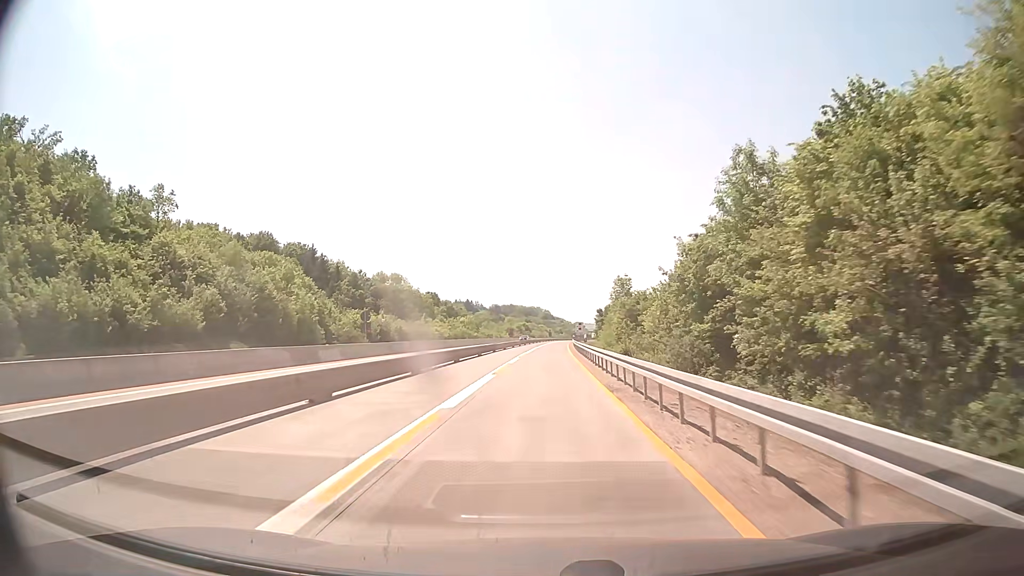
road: motorway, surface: concrete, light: Day
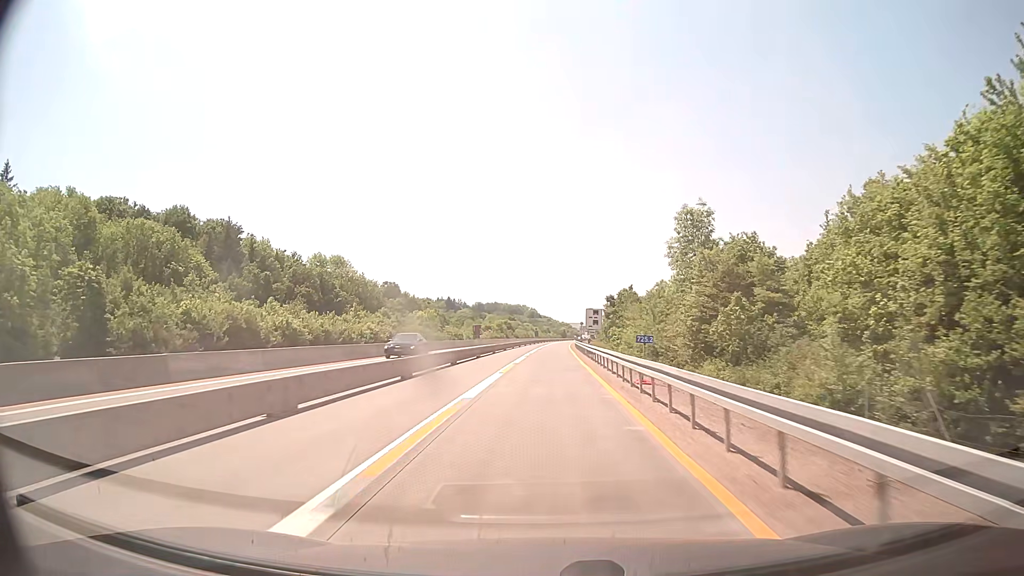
(+0.4, +52.4) m; +1°
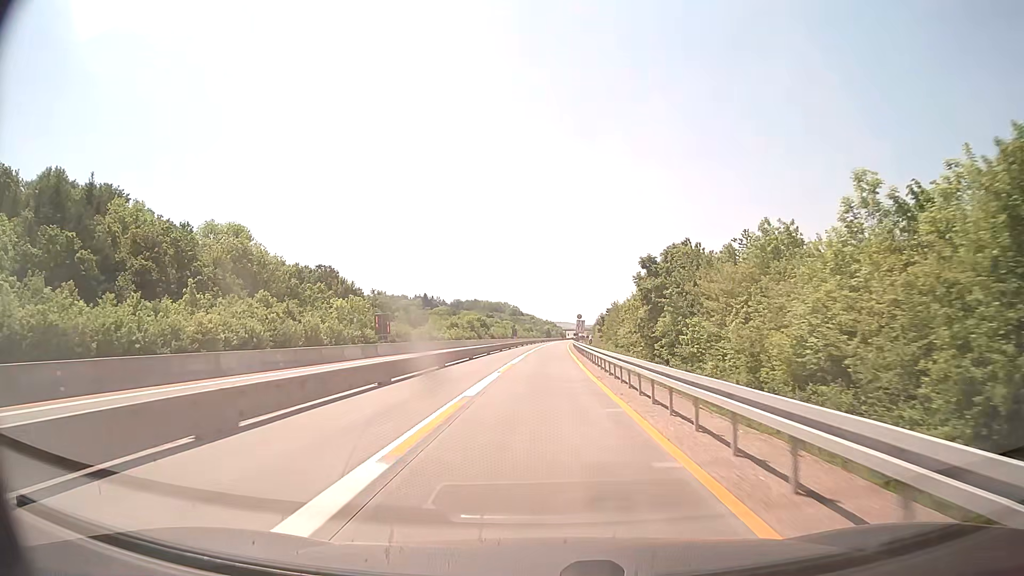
(+0.6, +52.3) m; +1°
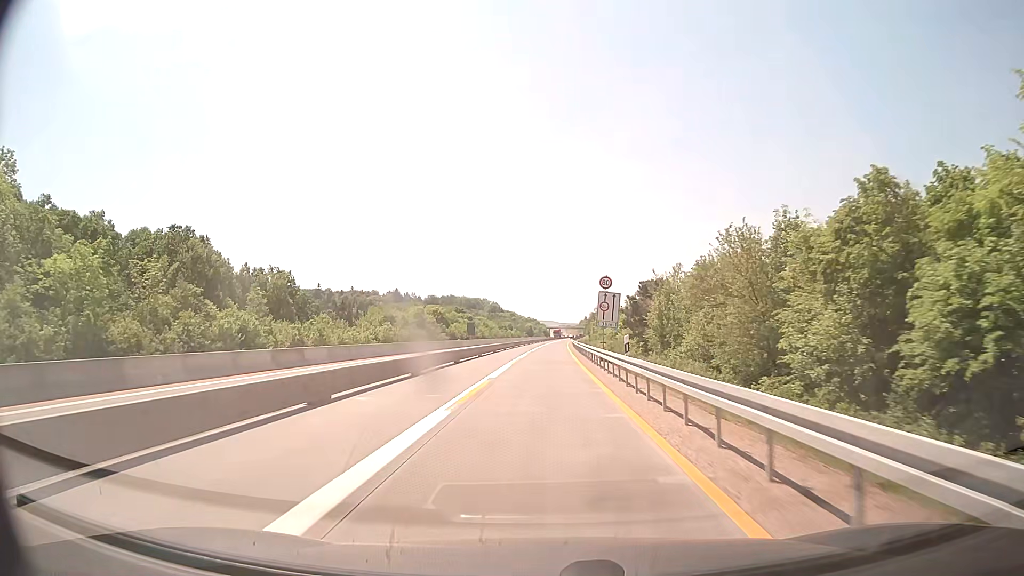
(+0.9, +65.5) m; +1°
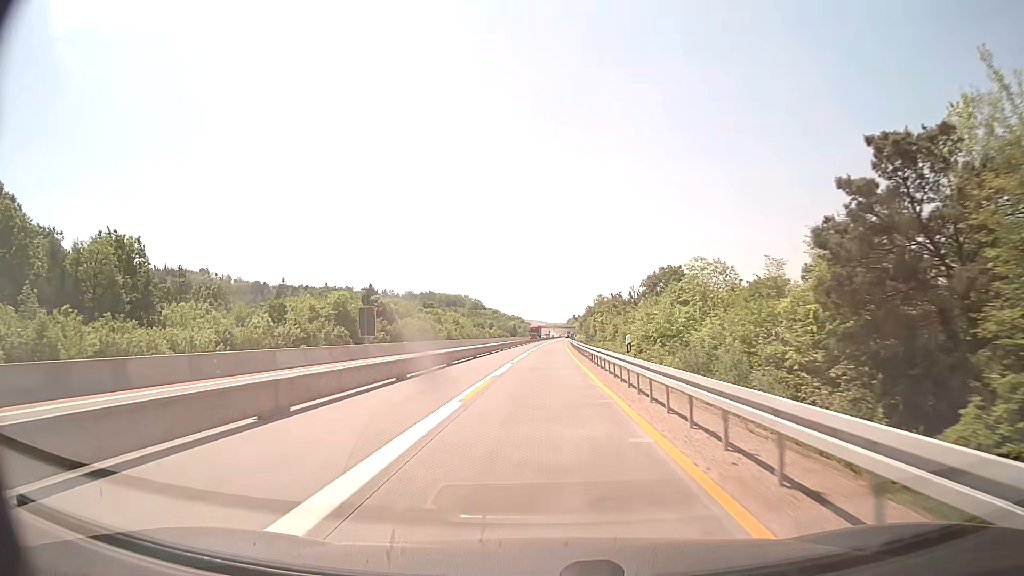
(+0.6, +52.3) m; +1°
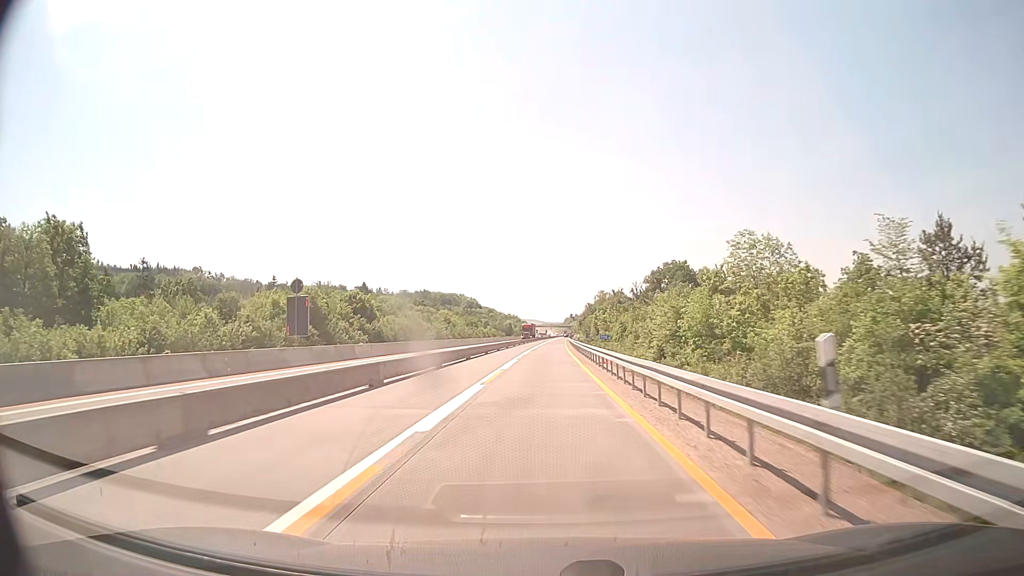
(0.0, +13.1) m; 0°
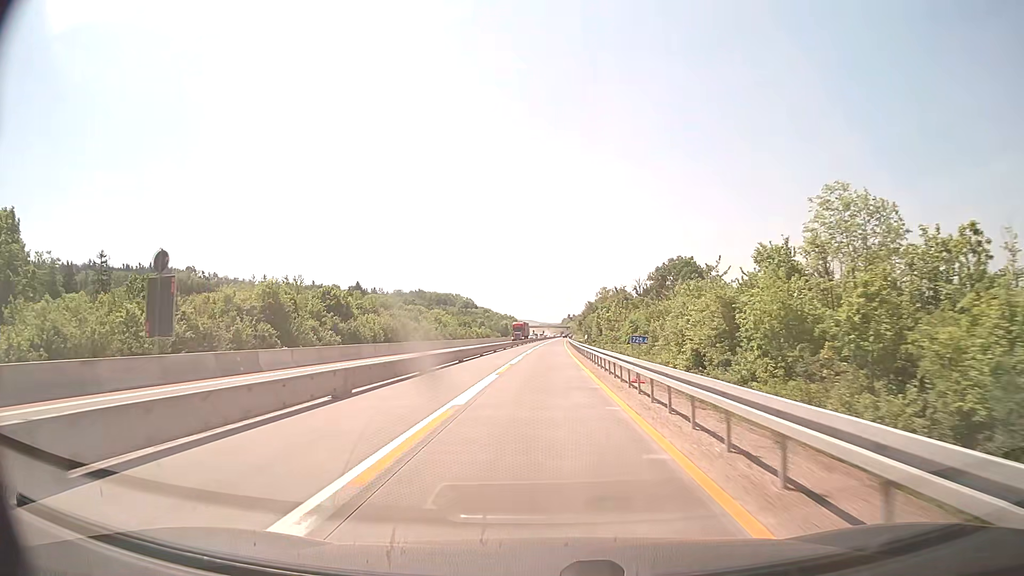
(0.0, +13.1) m; 0°
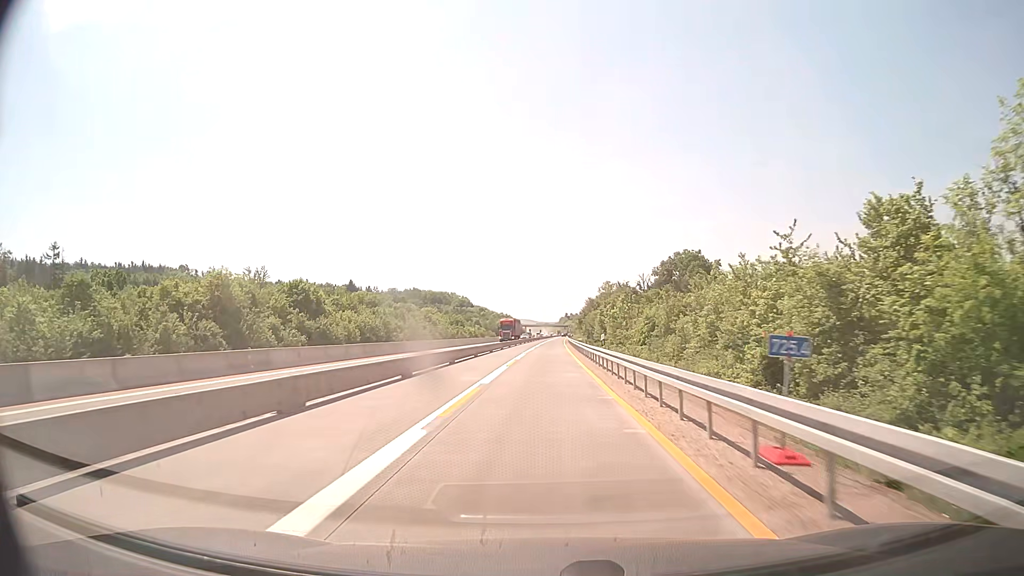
(0.0, +13.1) m; 0°
(0, +10) (0, +20) (0, +30) (0, +40) (0, +50) (+1, +60) (+1, +70) (+1, +80) (+1, +90) (+2, +100) m
